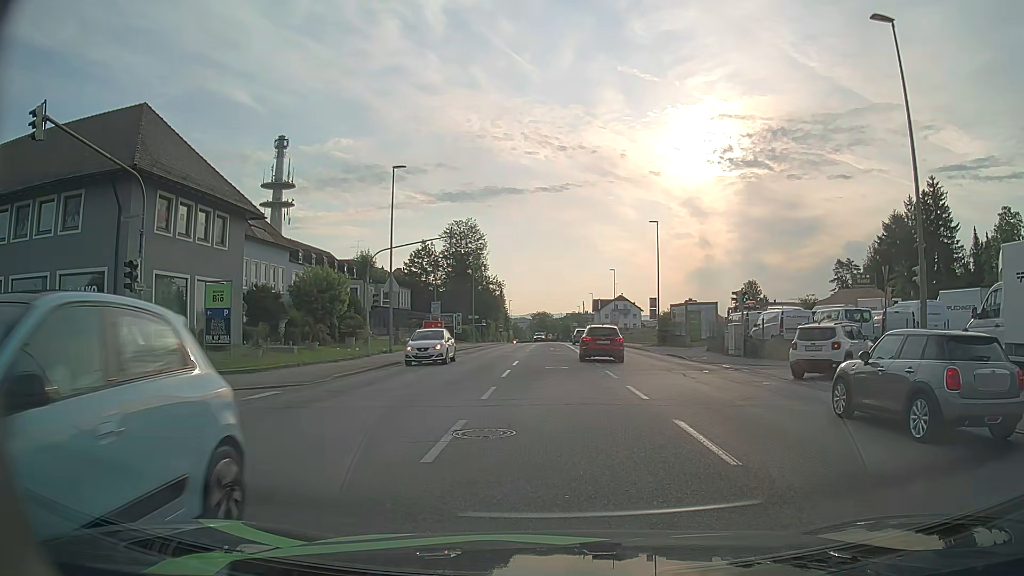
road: tertiary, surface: asphalt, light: Day
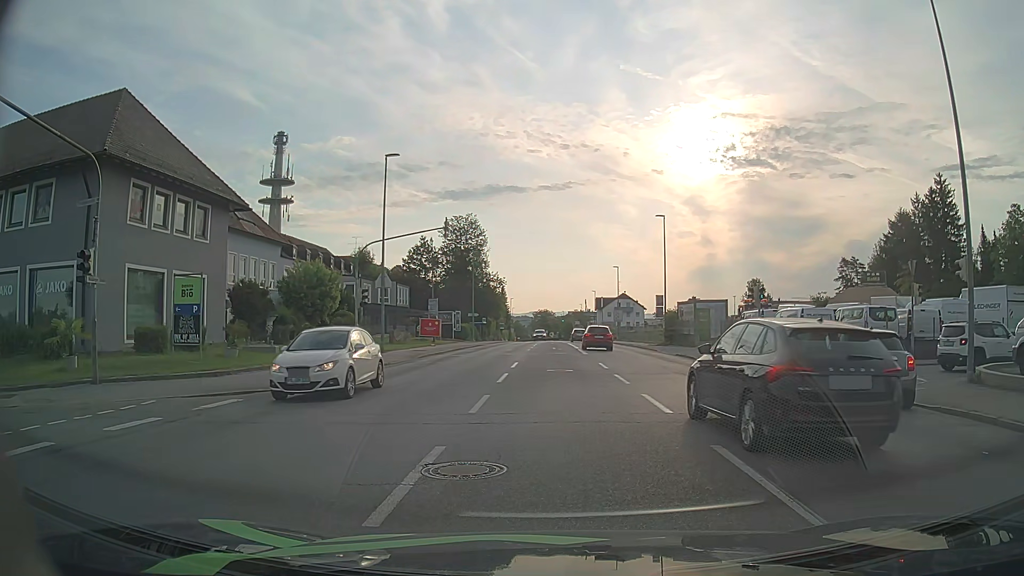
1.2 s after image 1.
(0.0, +2.2) m; +2°
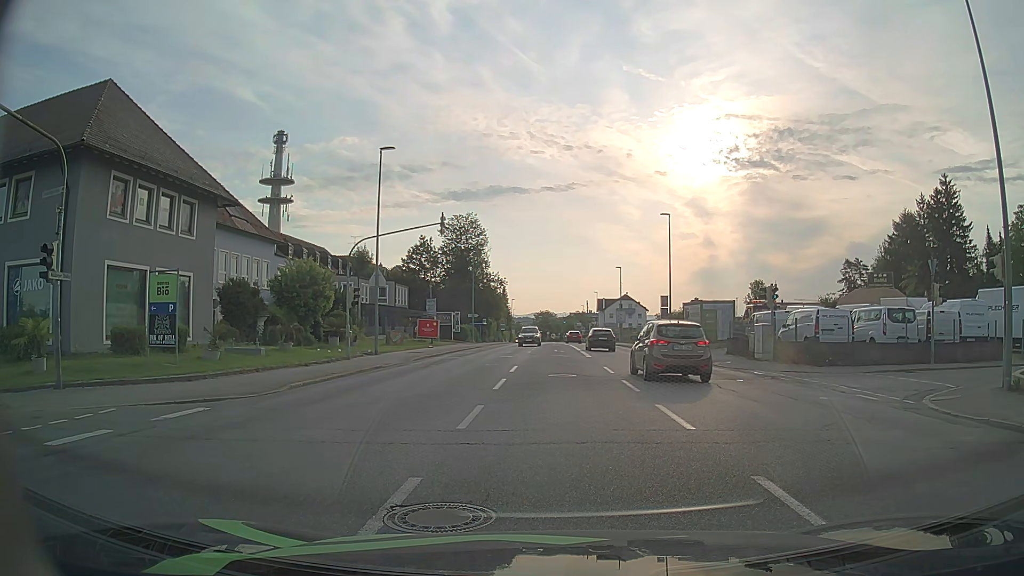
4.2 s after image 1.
(0.0, +1.6) m; 0°
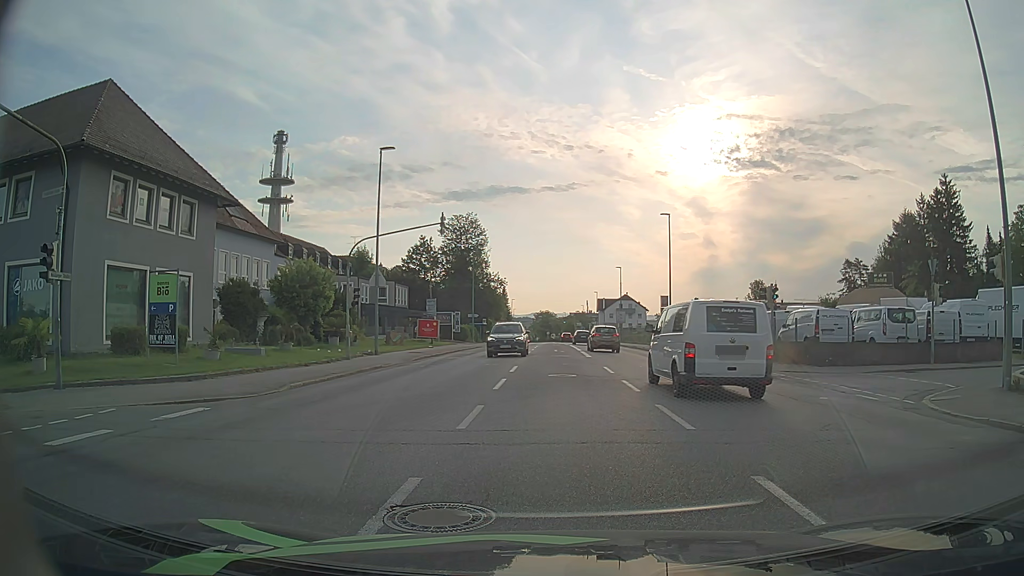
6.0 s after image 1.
(0.0, 0.0) m; 0°
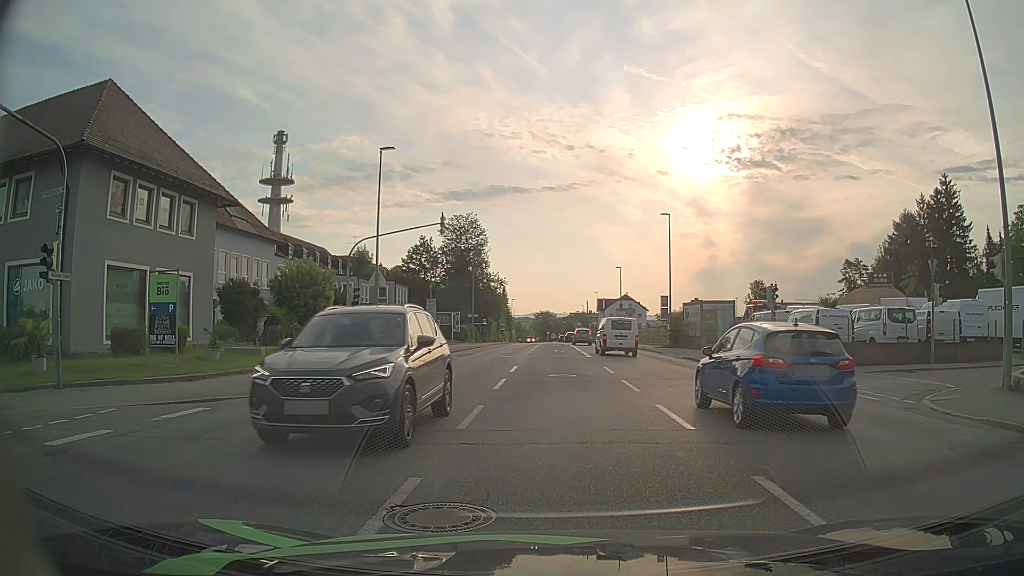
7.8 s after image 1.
(0.0, 0.0) m; 0°
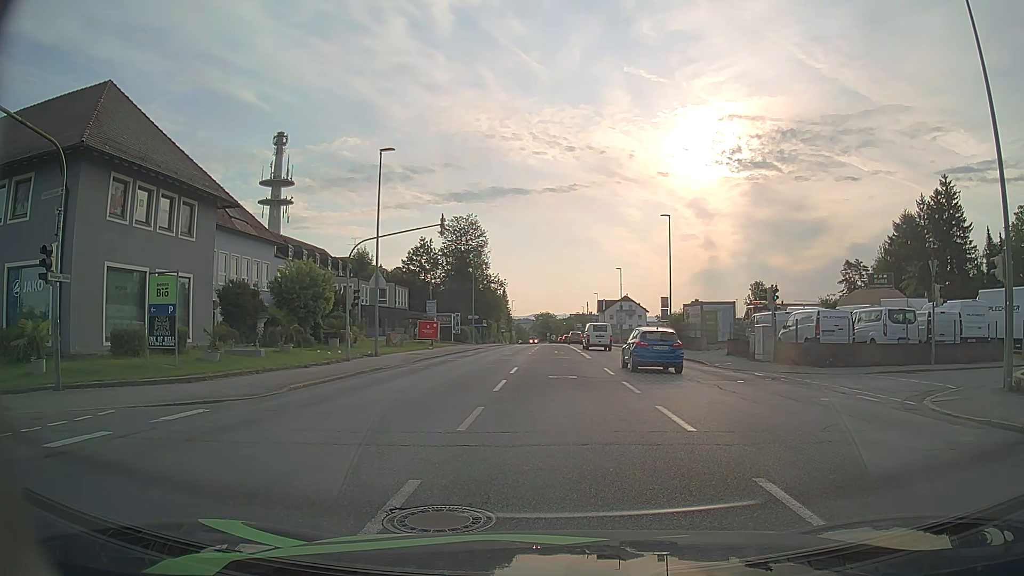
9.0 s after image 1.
(0.0, 0.0) m; 0°
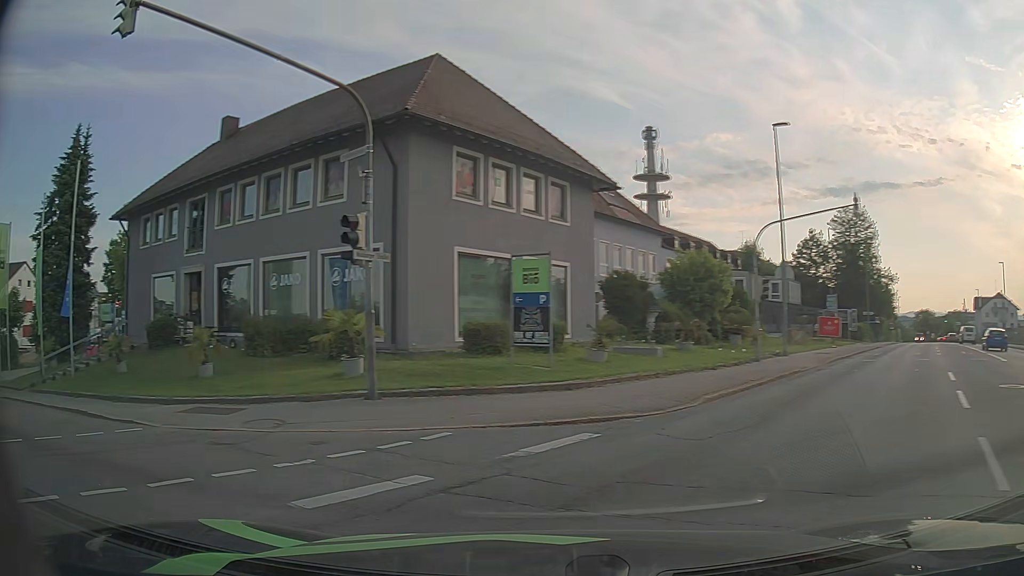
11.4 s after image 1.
(-1.1, +3.9) m; -33°
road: residential
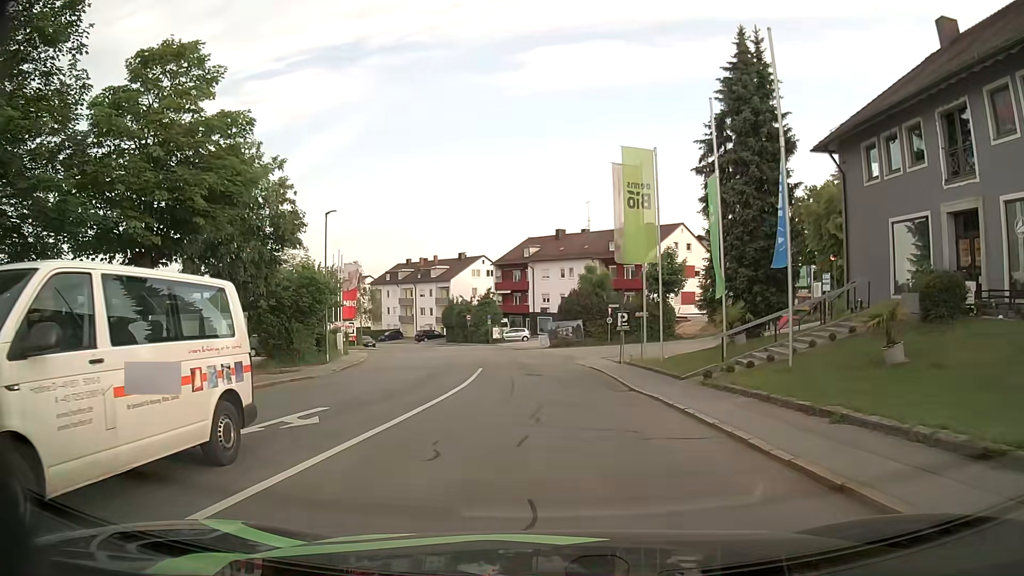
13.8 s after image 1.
(-6.6, +8.2) m; -59°
